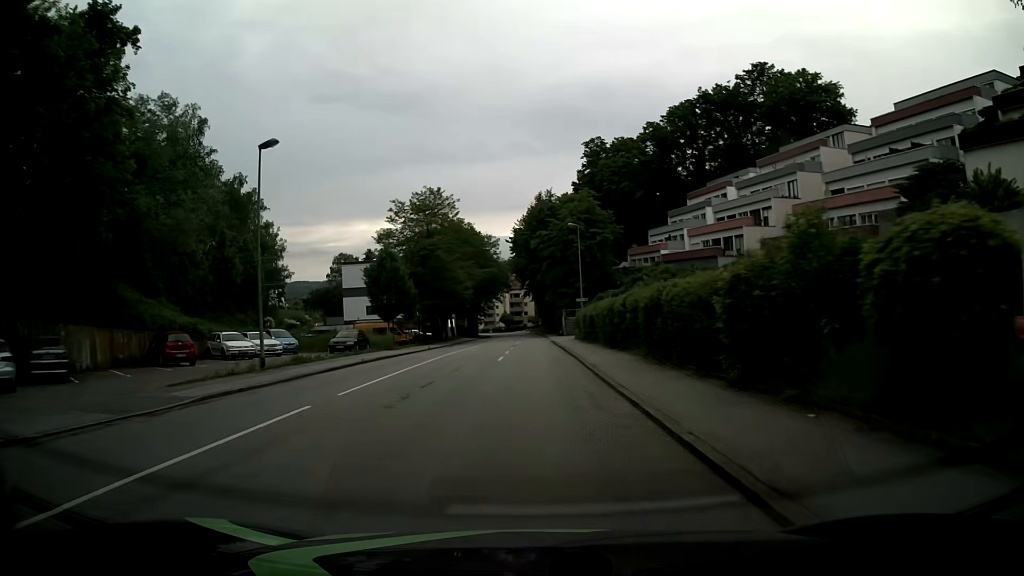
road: tertiary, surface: asphalt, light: Day
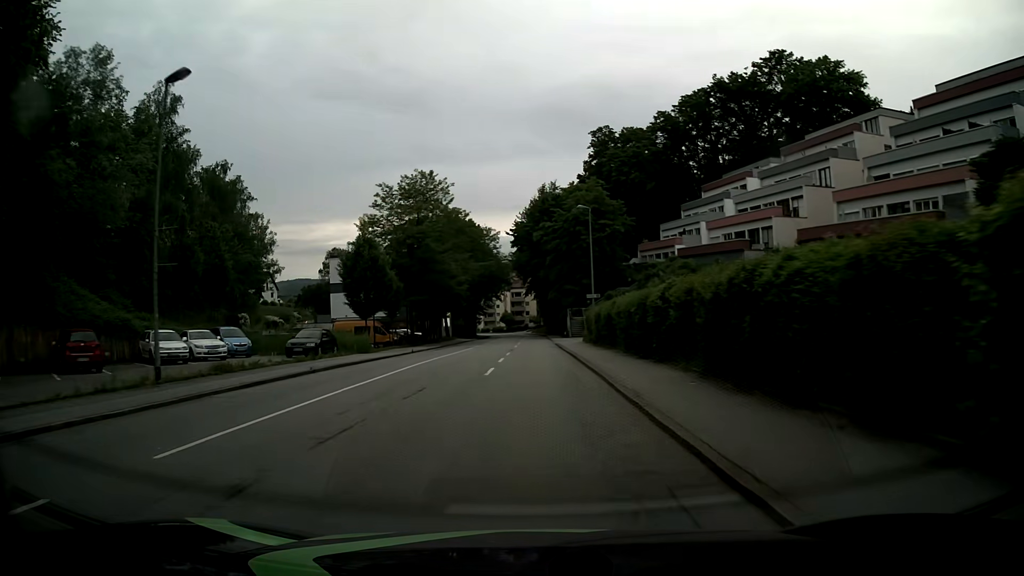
(0.0, +7.4) m; 0°
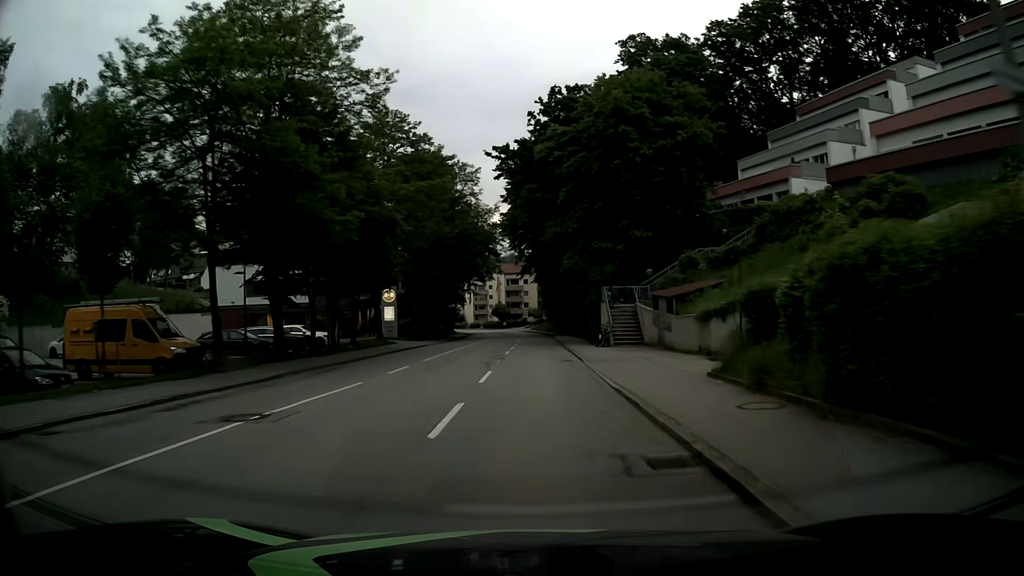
(-0.1, +36.2) m; 0°
